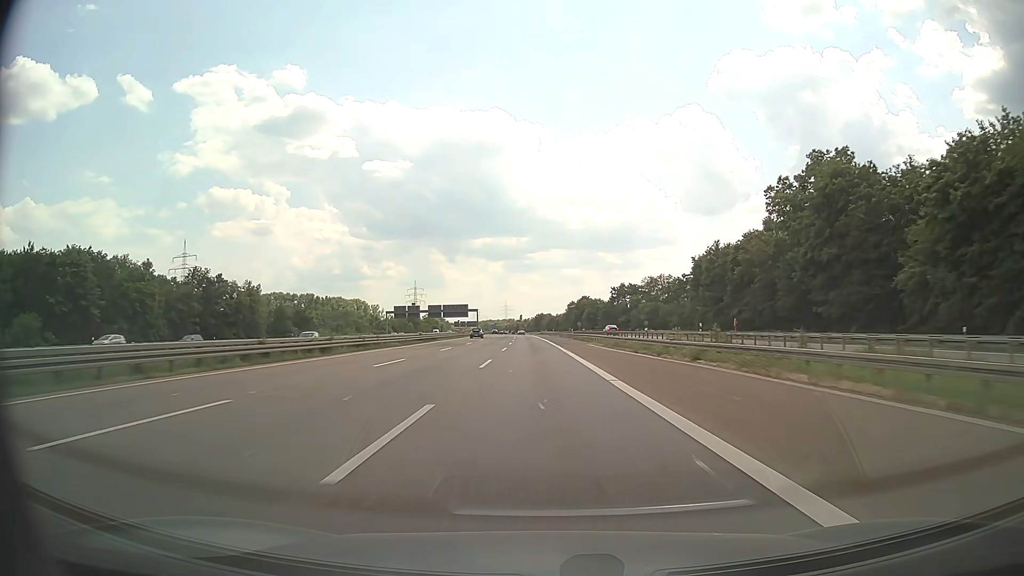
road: motorway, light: Day
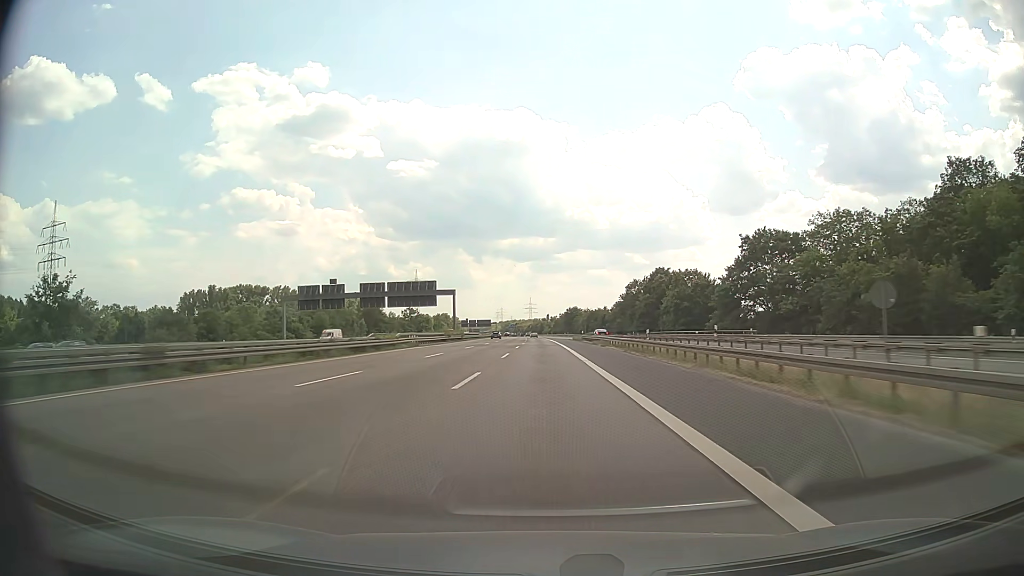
(-2.5, +99.3) m; -2°
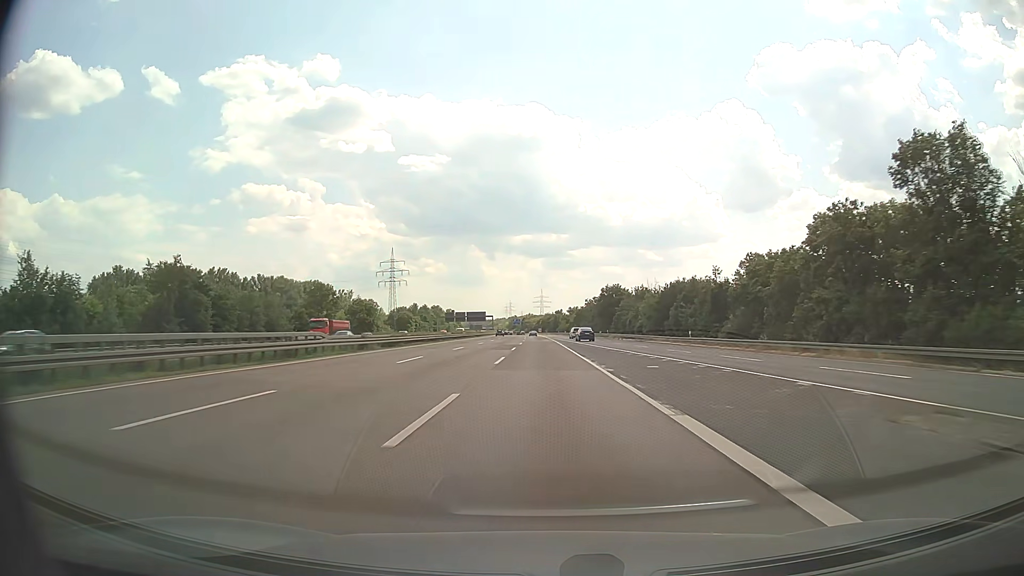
(-1.1, +98.5) m; -1°
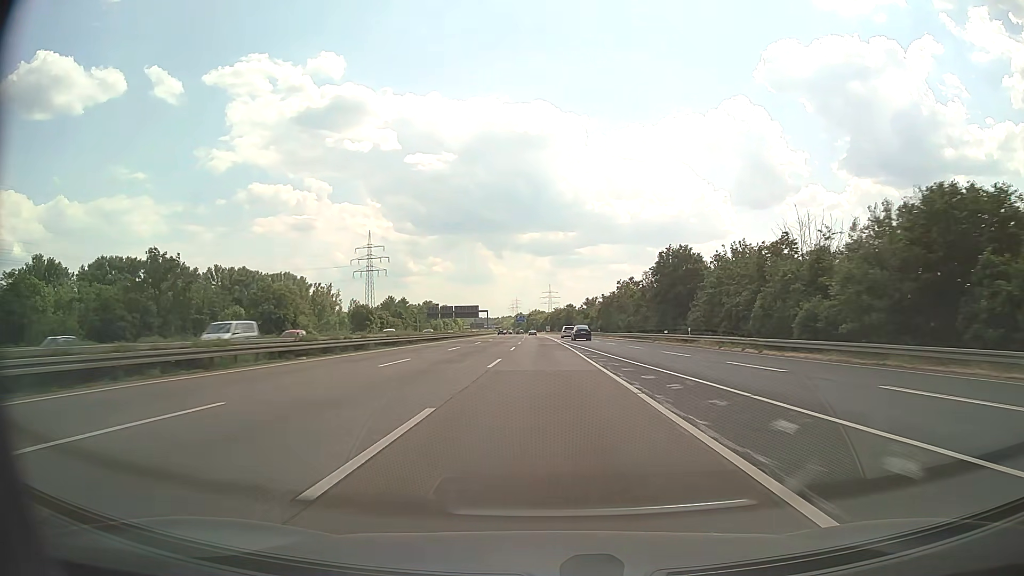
(-0.3, +56.7) m; -1°
(0, +10) (0, +20) (0, +30) (0, +40) (0, +50) (0, +60) (-1, +70) (-1, +80) (-1, +90) (-1, +100) m
